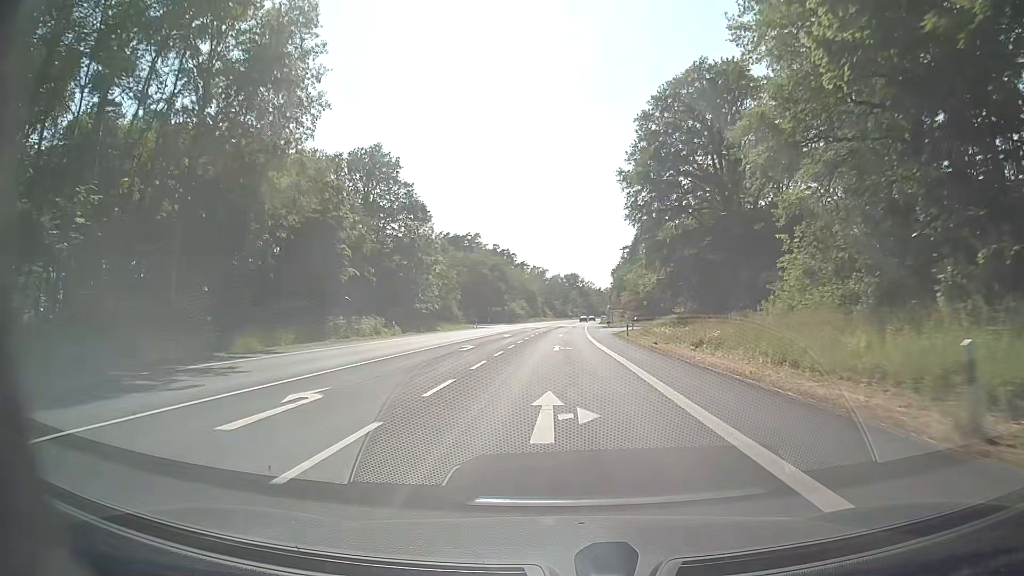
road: secondary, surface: asphalt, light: Day
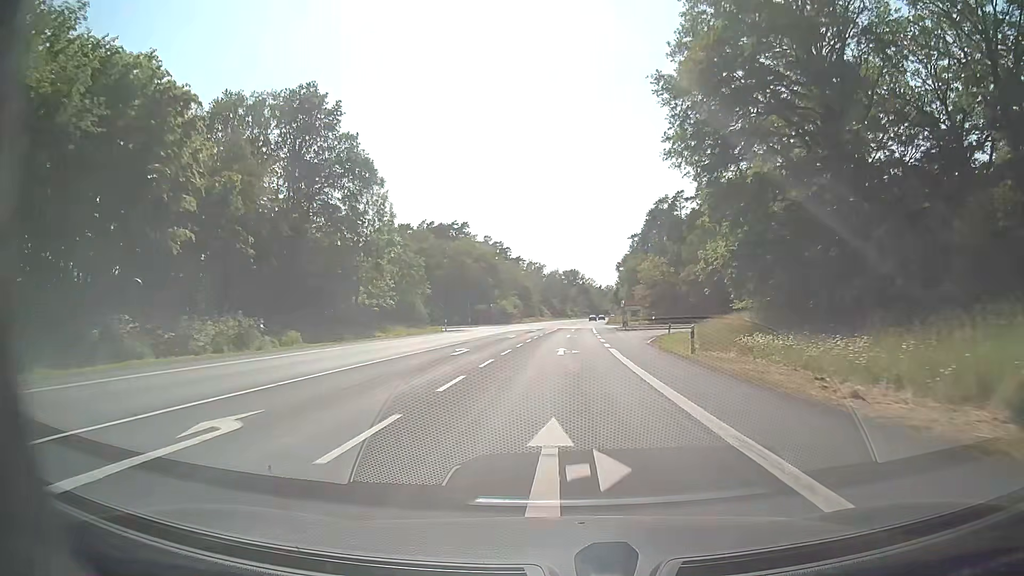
(0.0, +23.3) m; 0°
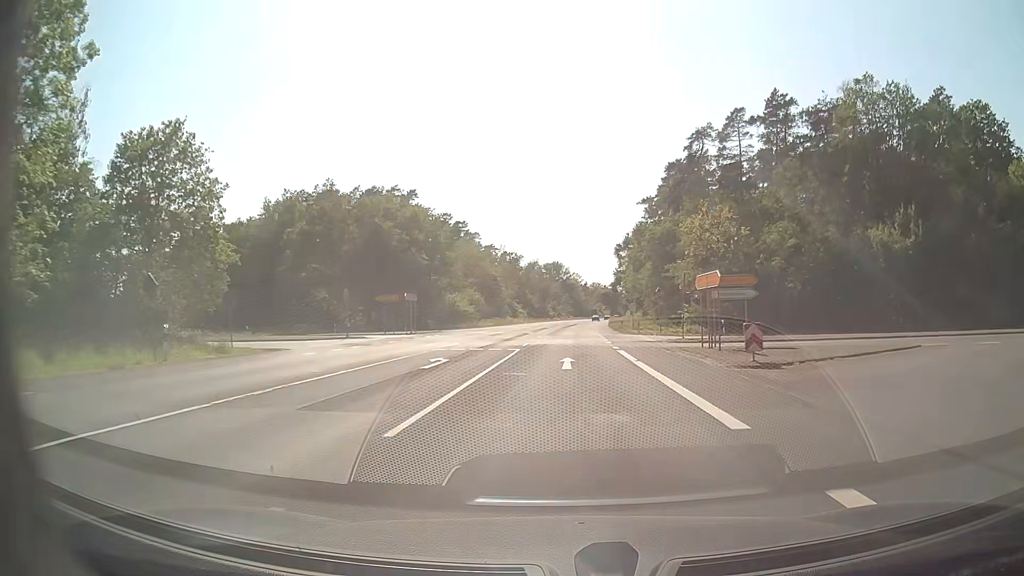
(+0.5, +46.5) m; +1°
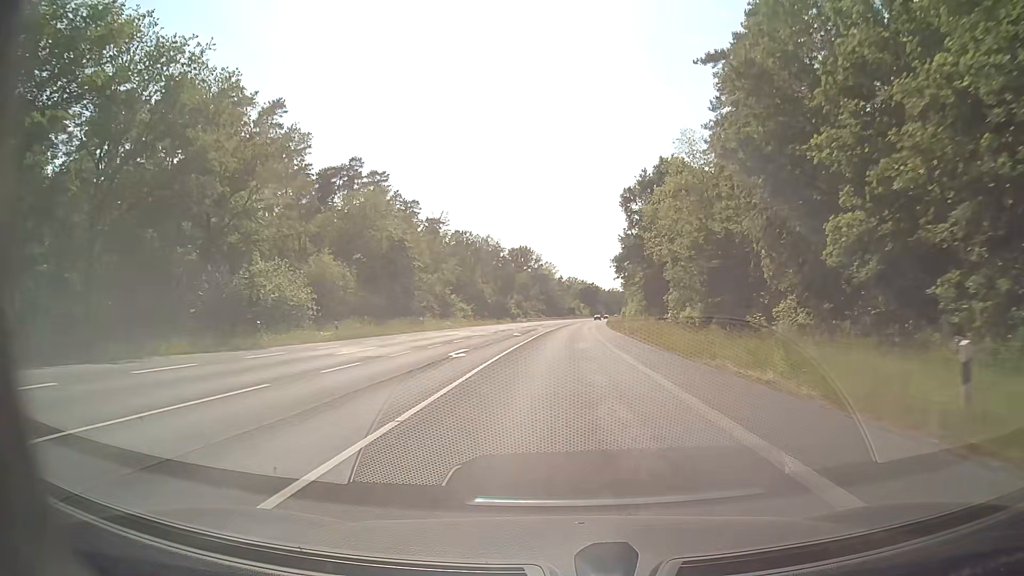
(+1.2, +58.0) m; +3°
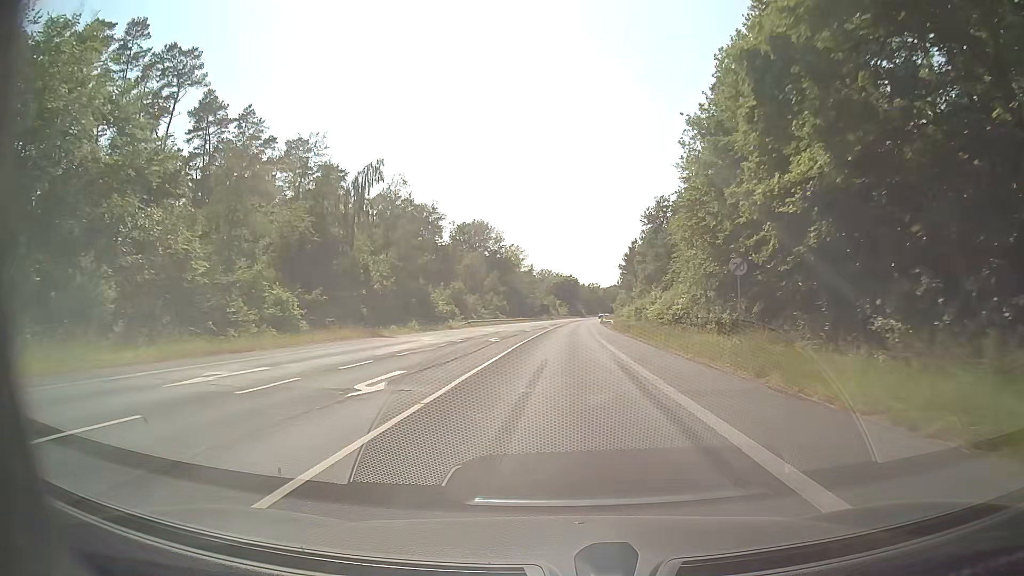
(+0.9, +58.1) m; +2°
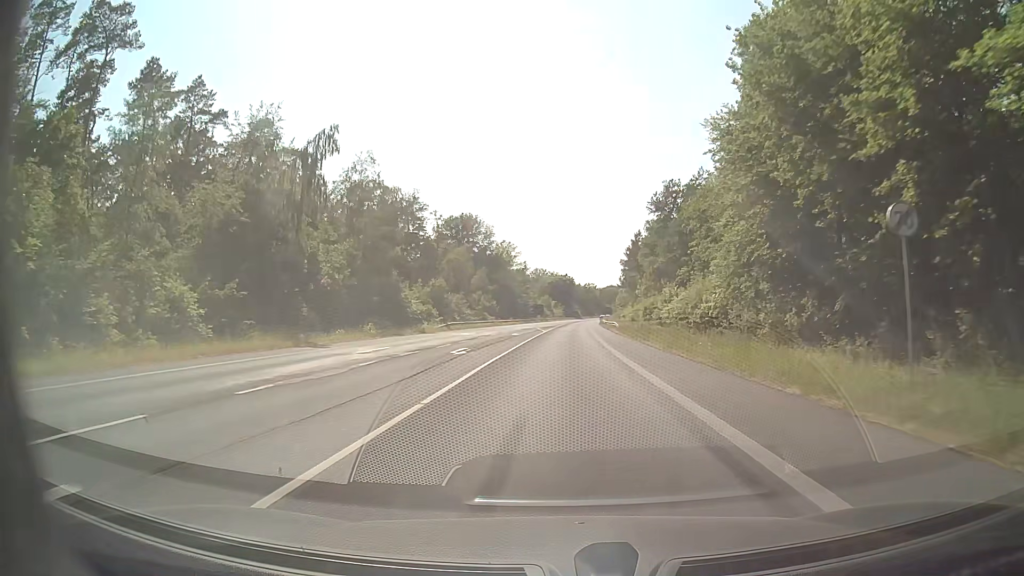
(0.0, +11.7) m; 0°
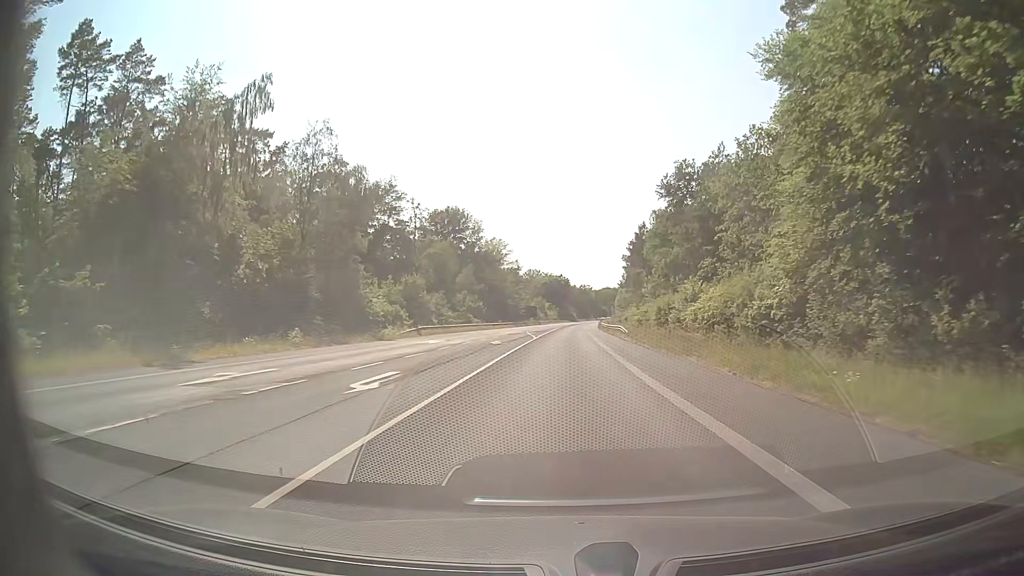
(+0.1, +11.7) m; 0°
